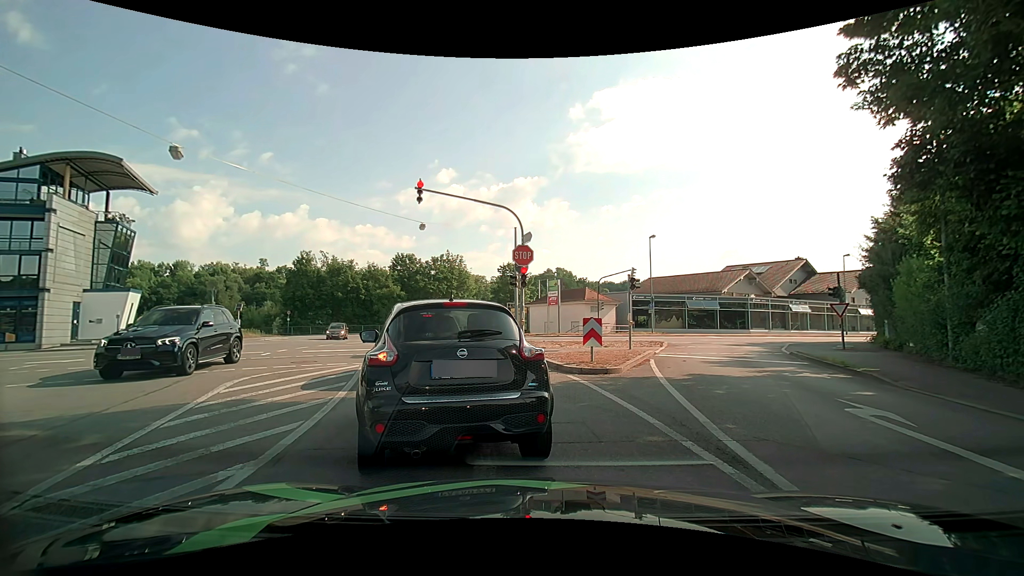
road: tertiary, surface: asphalt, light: Day
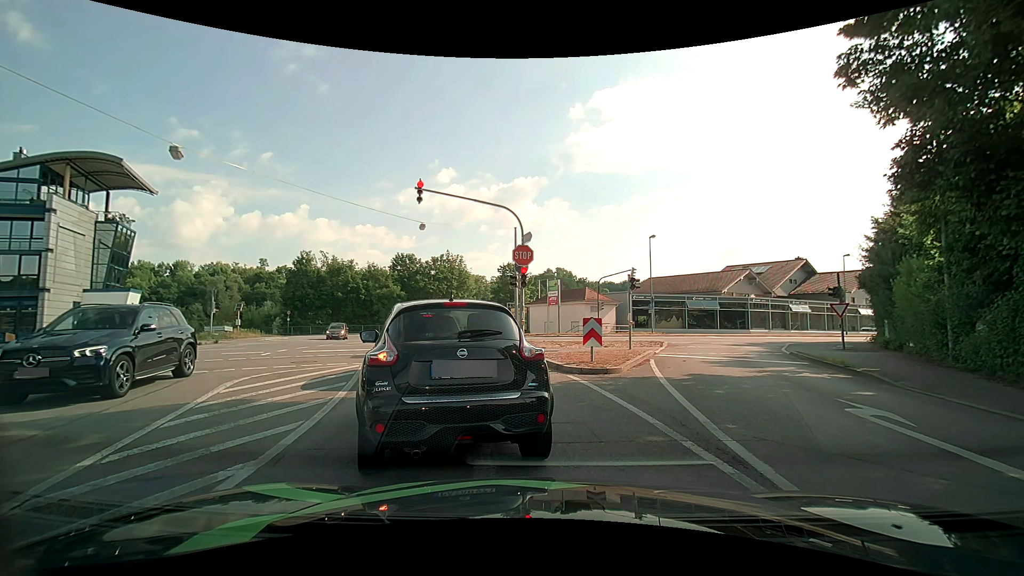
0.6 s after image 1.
(0.0, 0.0) m; 0°
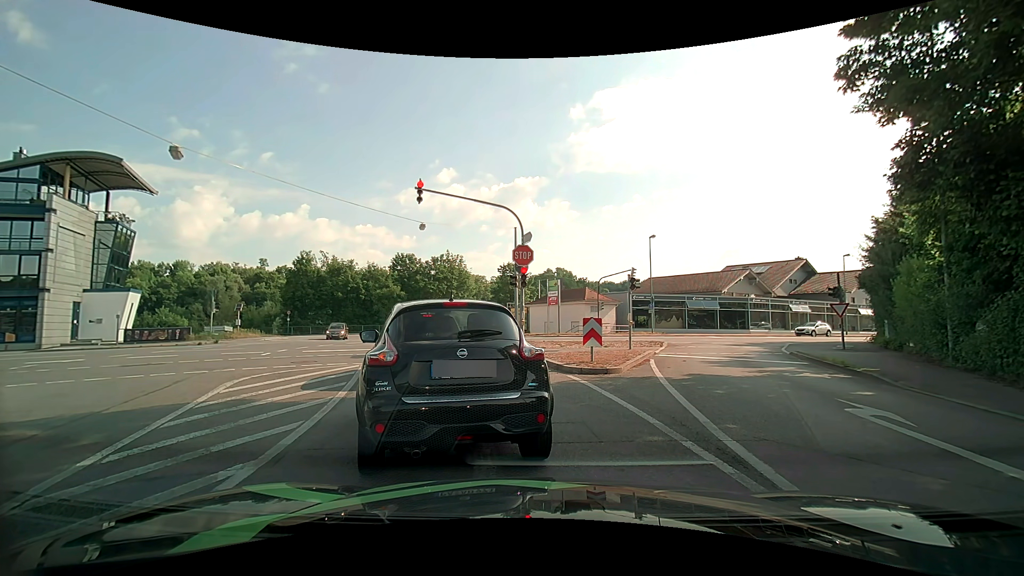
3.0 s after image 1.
(0.0, 0.0) m; 0°
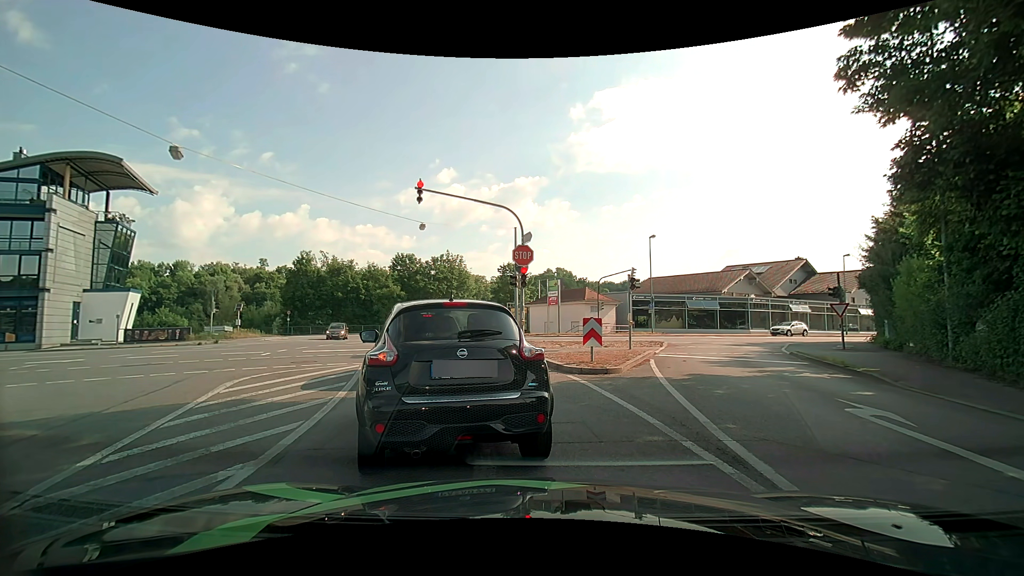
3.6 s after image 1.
(0.0, 0.0) m; 0°
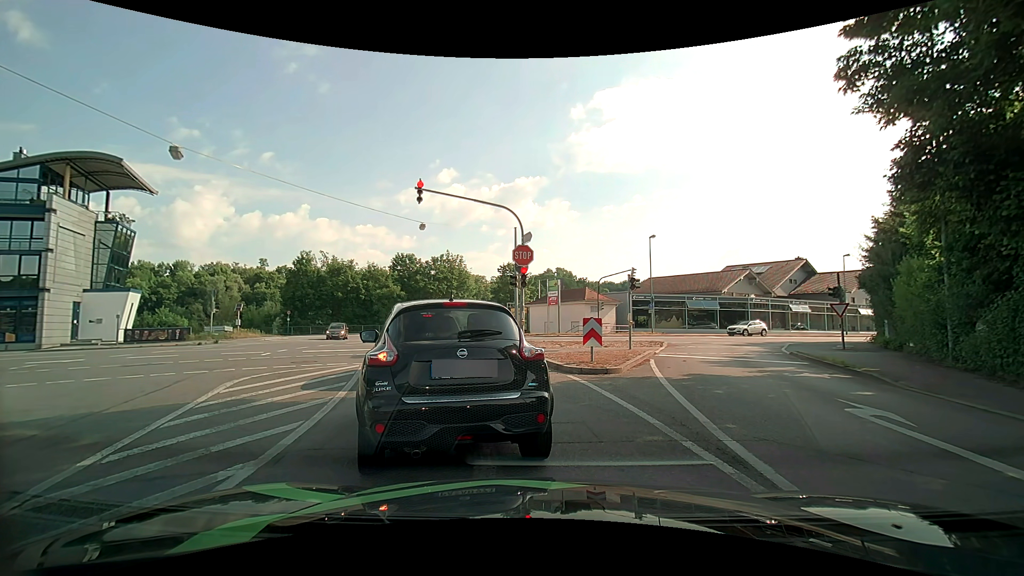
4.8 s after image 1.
(0.0, 0.0) m; 0°
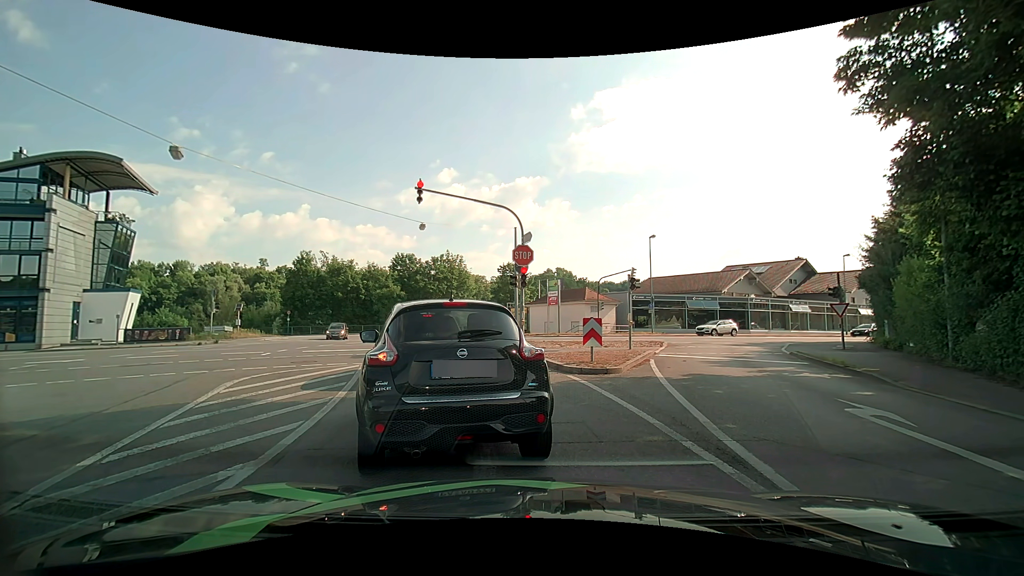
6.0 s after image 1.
(0.0, 0.0) m; 0°
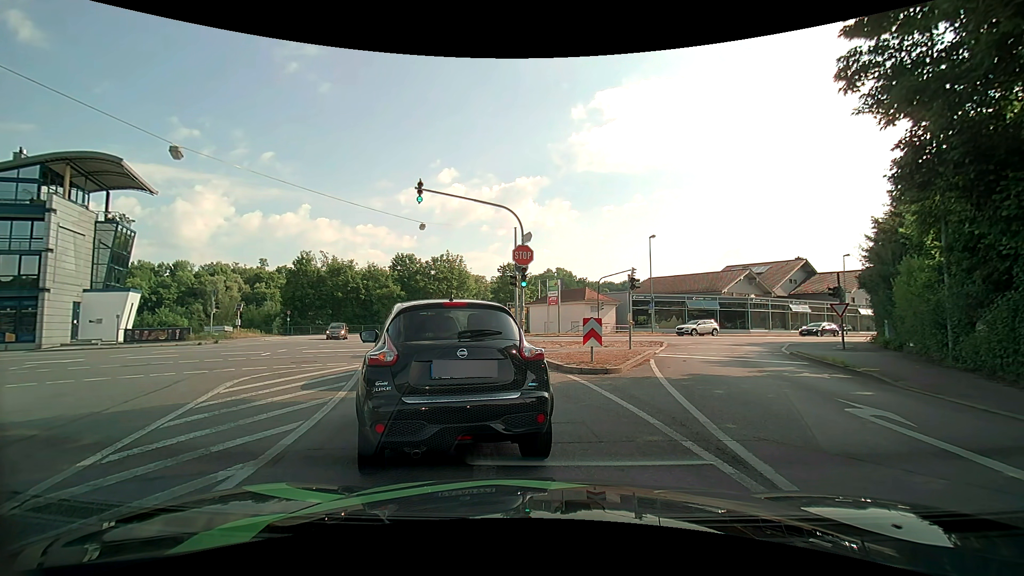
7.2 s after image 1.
(0.0, 0.0) m; 0°
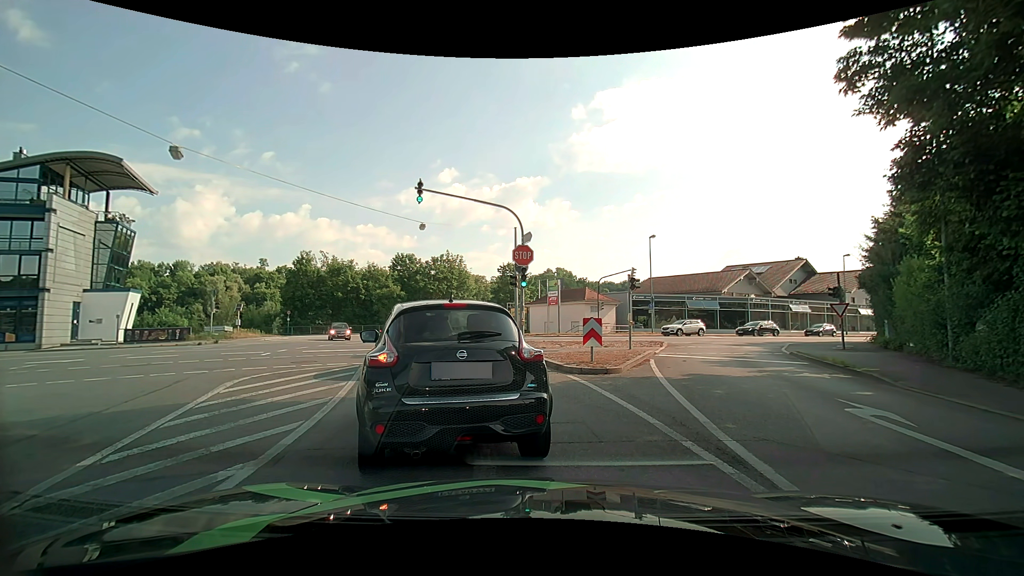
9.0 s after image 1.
(0.0, 0.0) m; 0°
